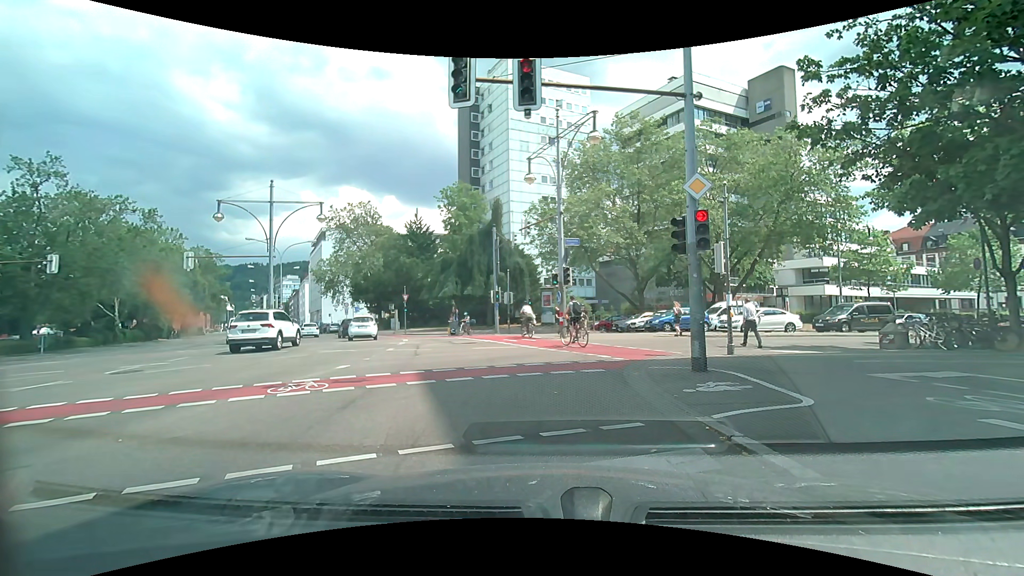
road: secondary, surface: asphalt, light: Day
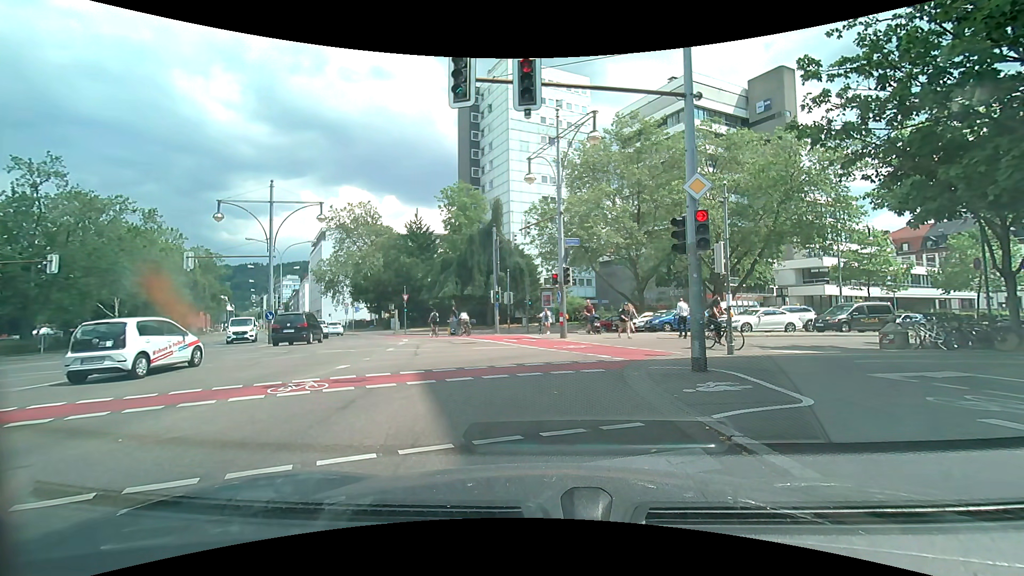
(0.0, 0.0) m; 0°
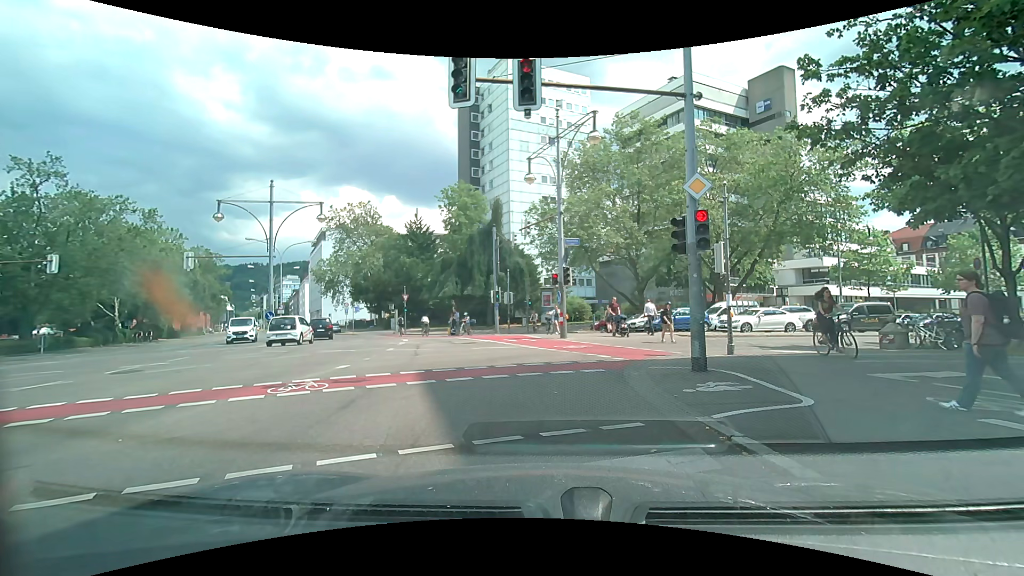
(0.0, 0.0) m; 0°
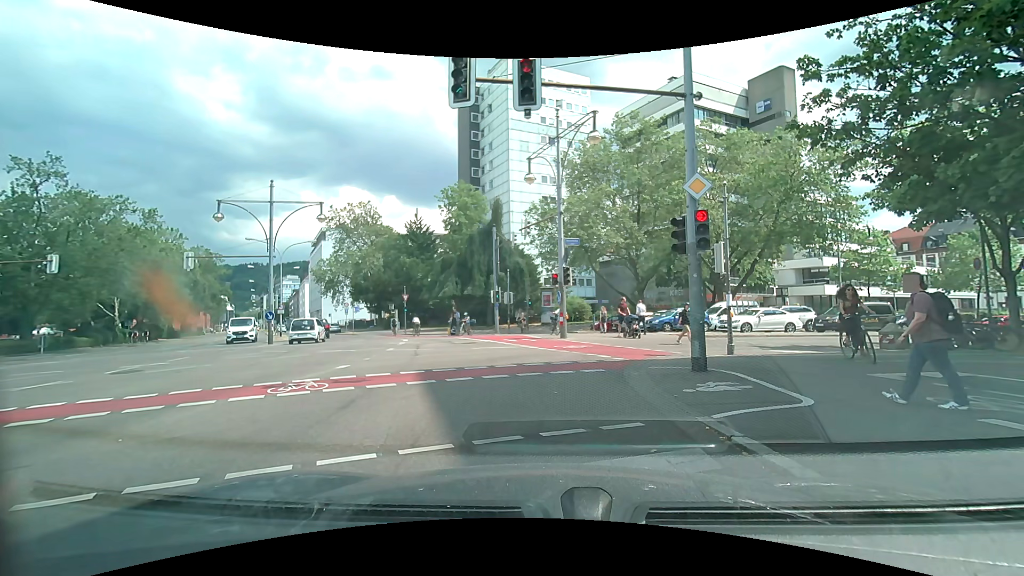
(0.0, 0.0) m; 0°
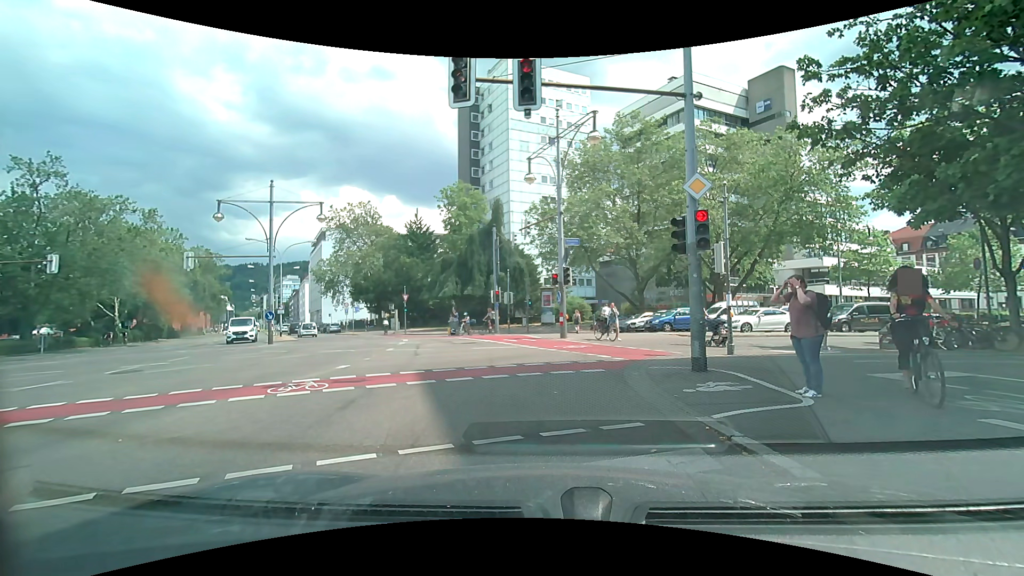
(0.0, 0.0) m; 0°
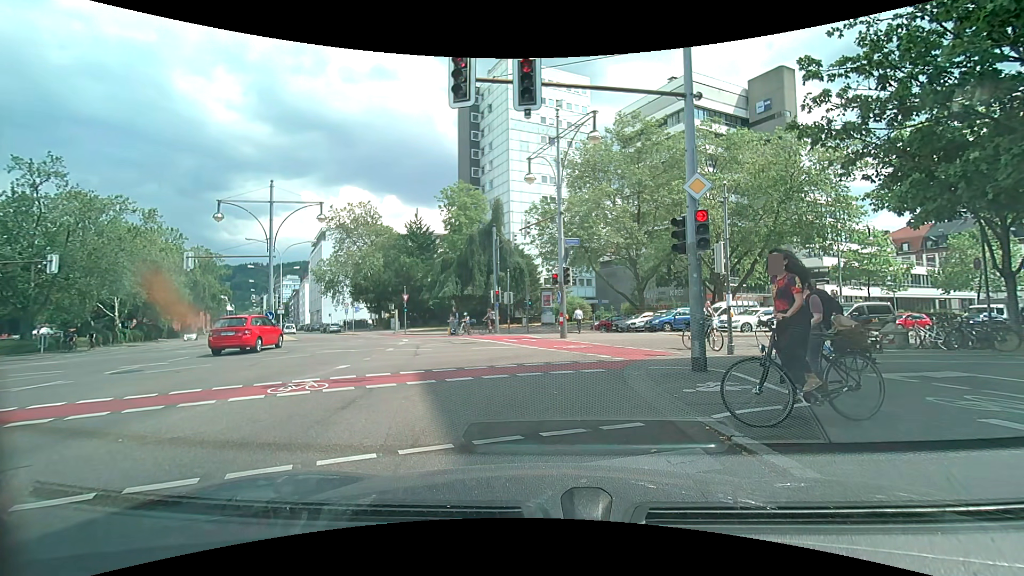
(0.0, 0.0) m; 0°
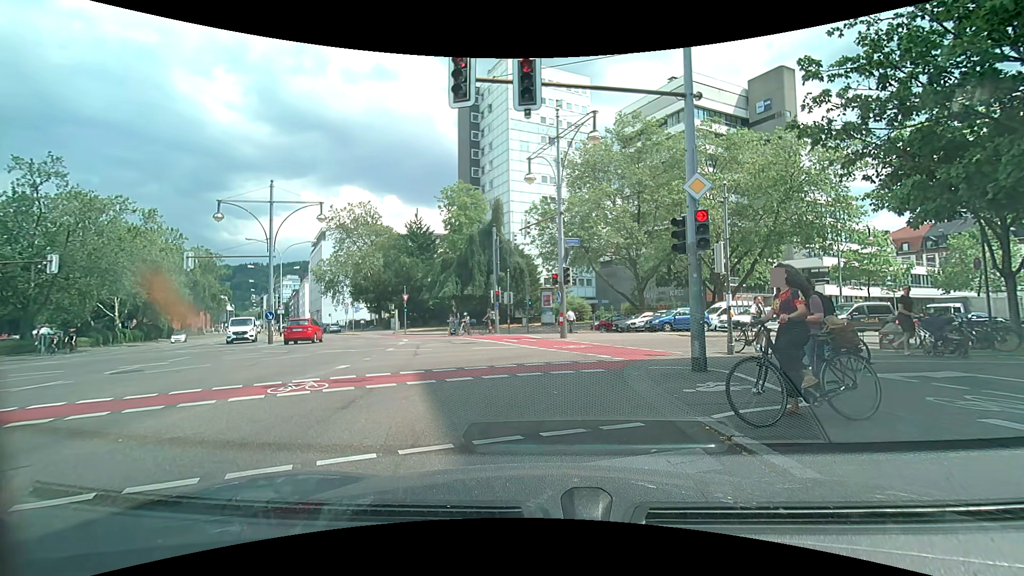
(0.0, 0.0) m; 0°
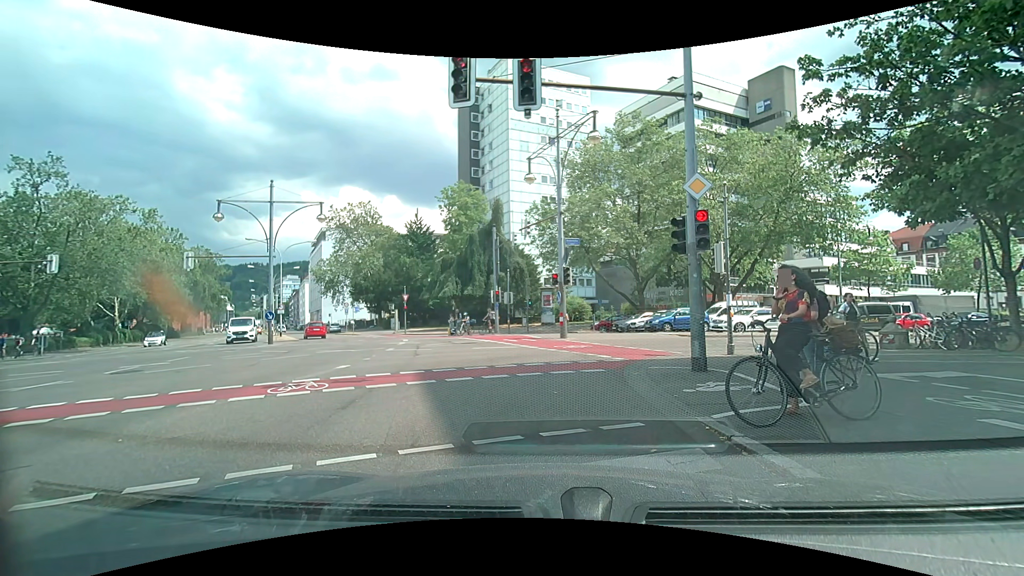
(0.0, 0.0) m; 0°
(-1, +10) (+3, +19) (+12, +24) (+21, +27) (+30, +31) (+39, +35) (+49, +38) (+58, +42) (+67, +46) (+77, +49) m
